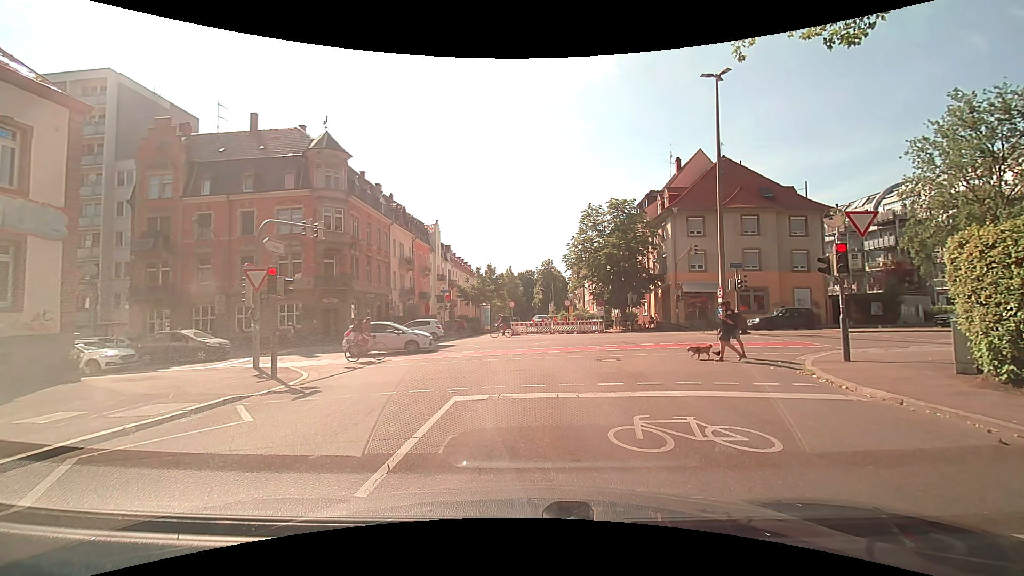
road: residential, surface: asphalt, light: Day
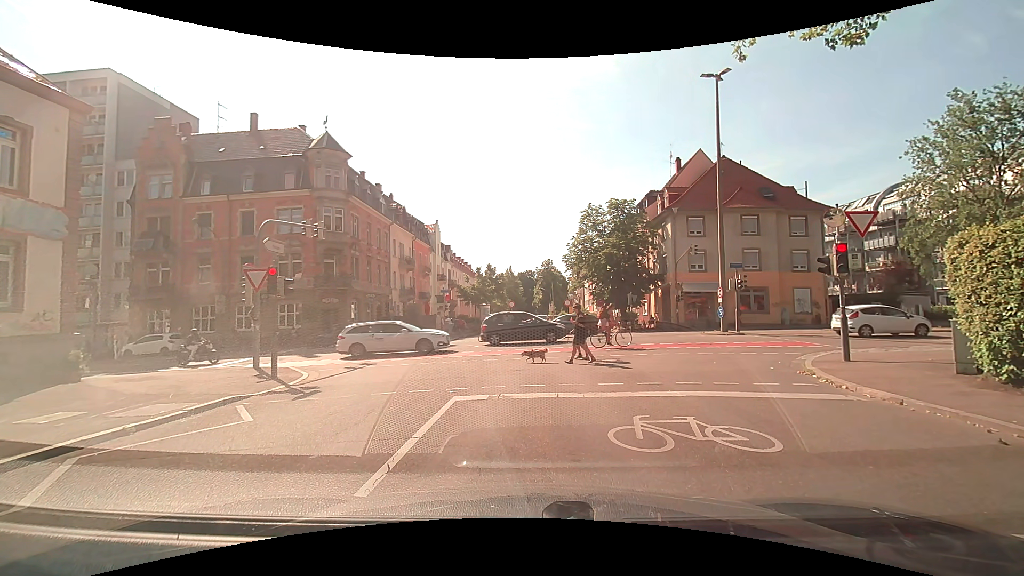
(0.0, 0.0) m; 0°
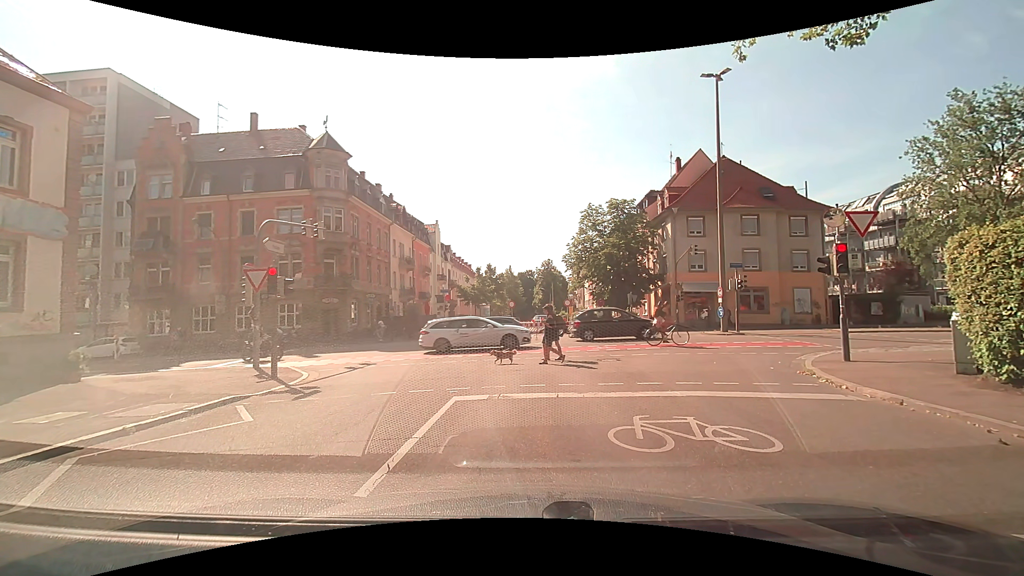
(0.0, 0.0) m; 0°
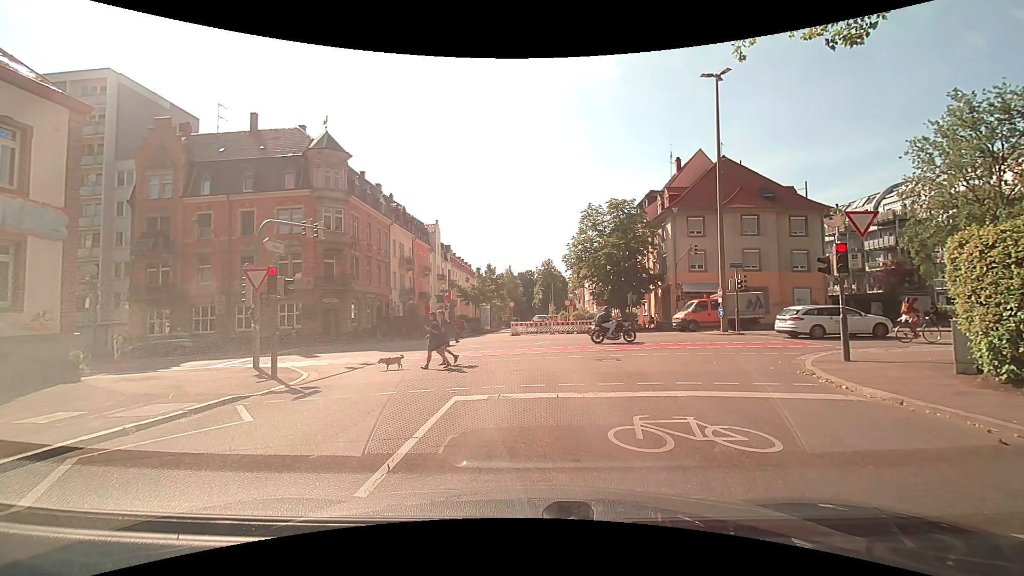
(0.0, 0.0) m; 0°
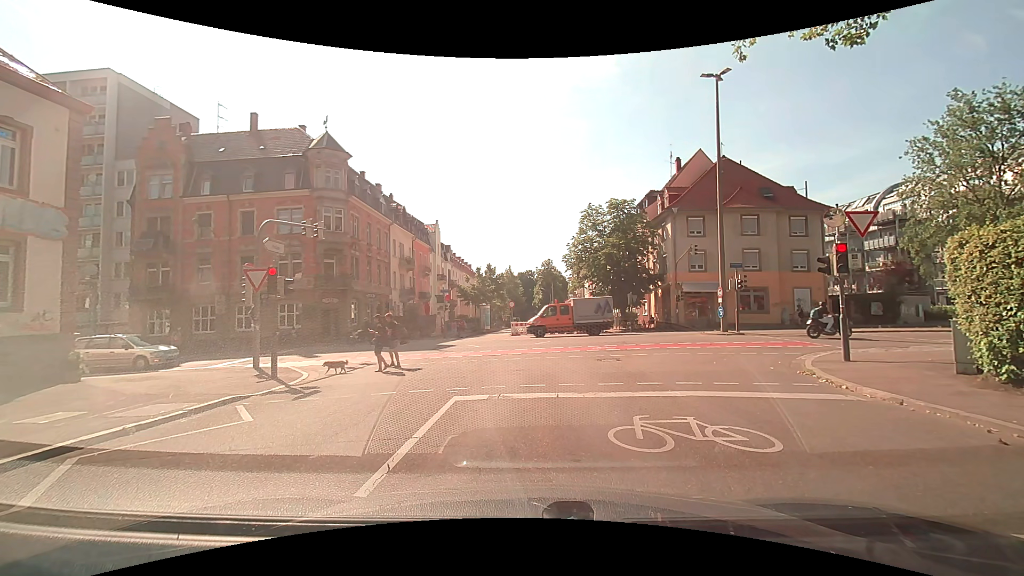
(0.0, 0.0) m; 0°
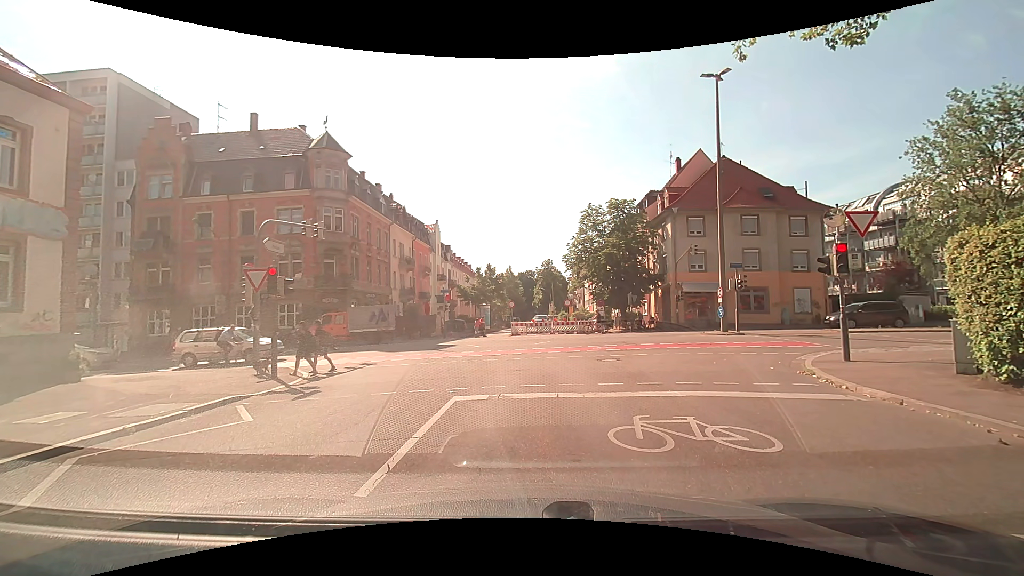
(0.0, 0.0) m; 0°
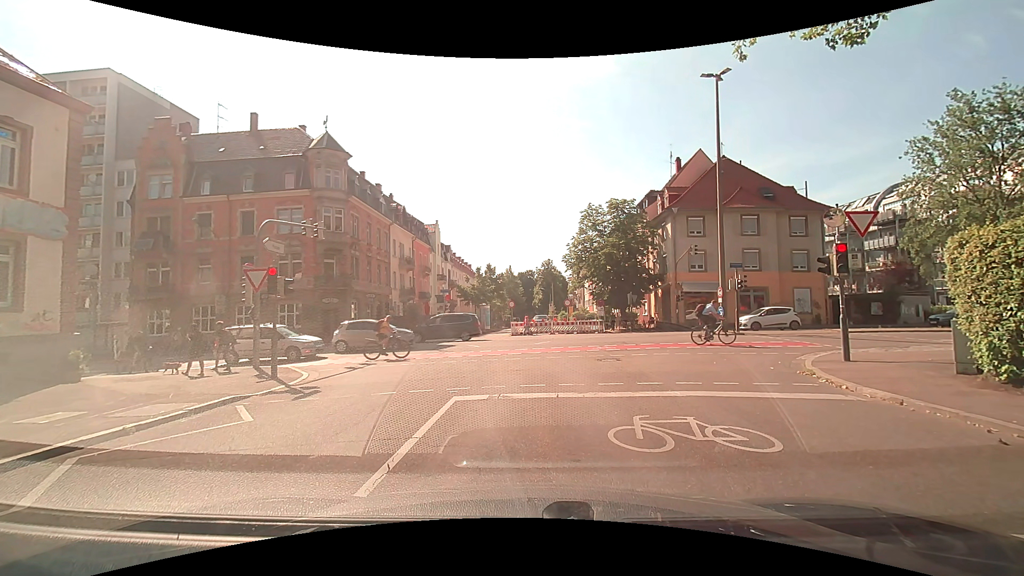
(0.0, 0.0) m; 0°
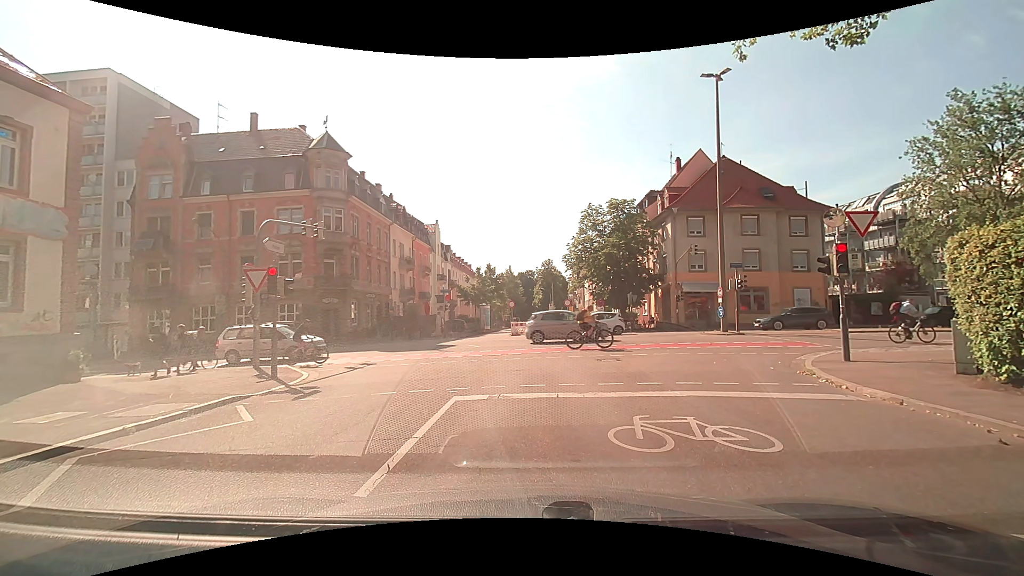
(0.0, 0.0) m; 0°
